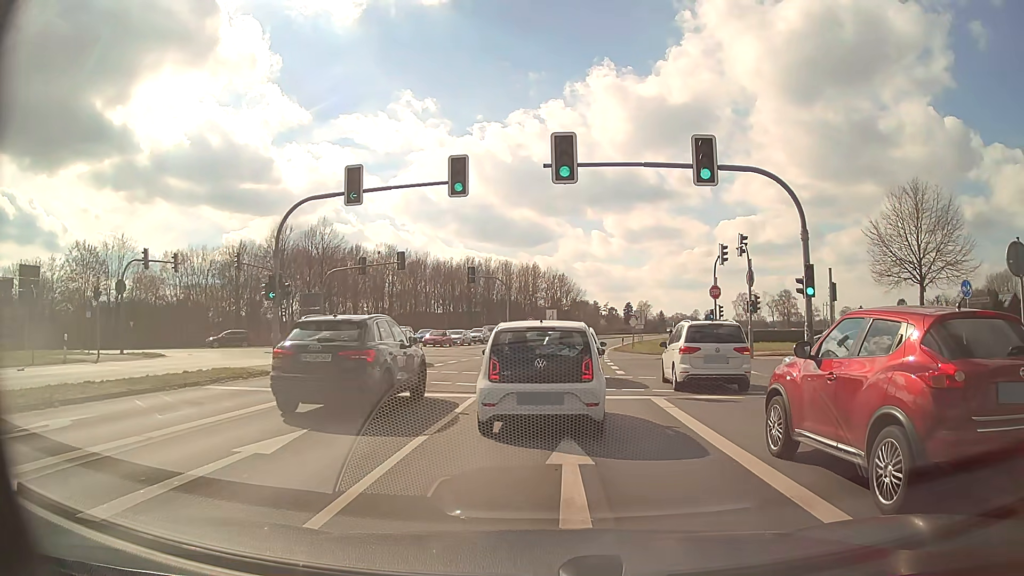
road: primary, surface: asphalt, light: Day
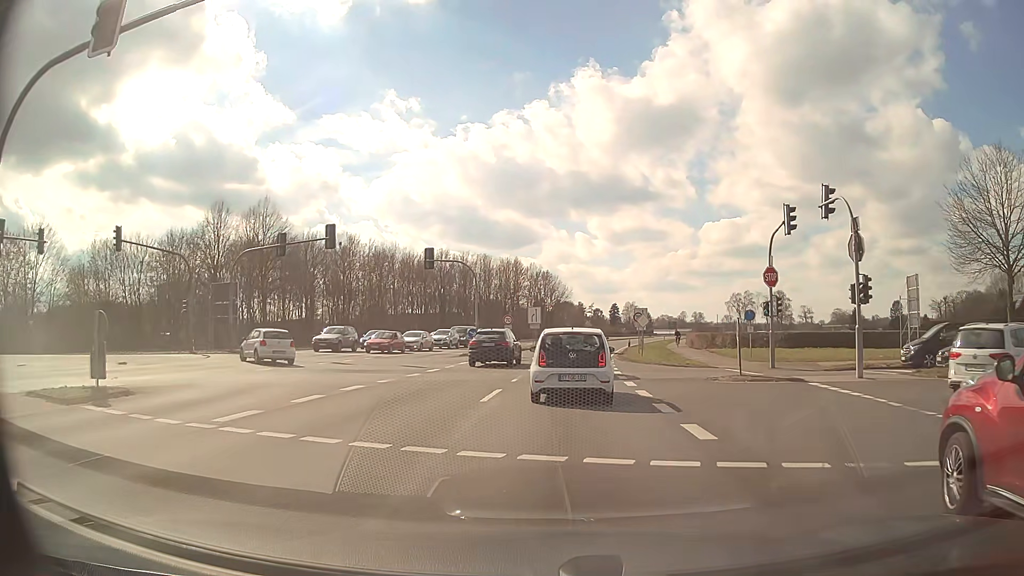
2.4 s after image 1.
(+0.2, +14.2) m; +2°
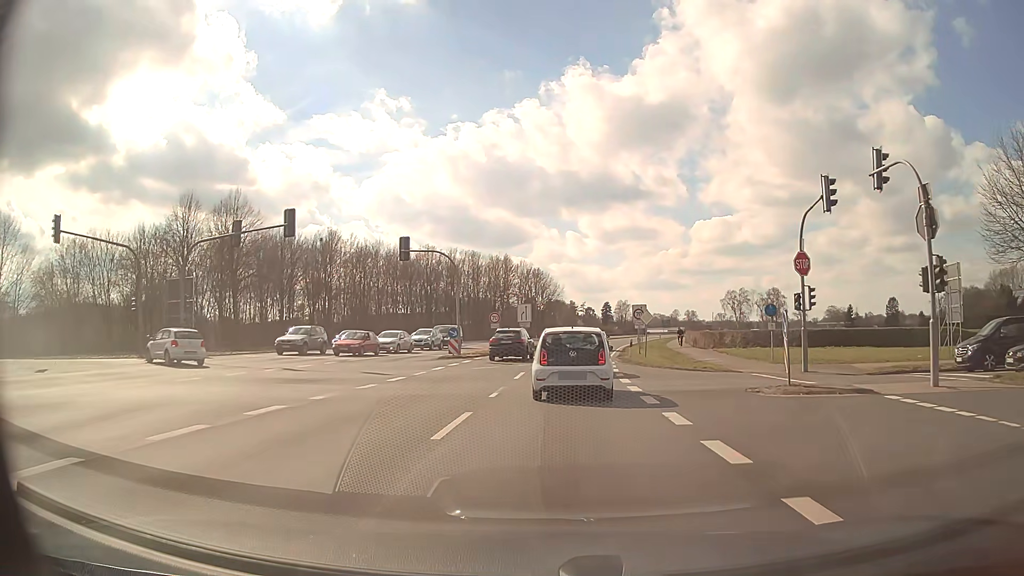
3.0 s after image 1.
(0.0, +5.0) m; 0°
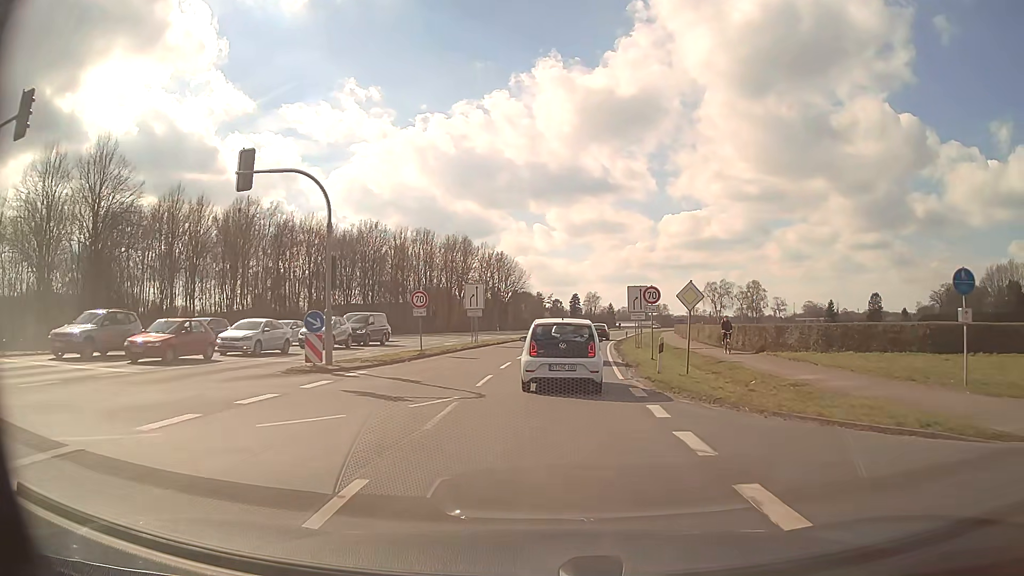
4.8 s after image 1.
(+0.5, +18.1) m; +3°
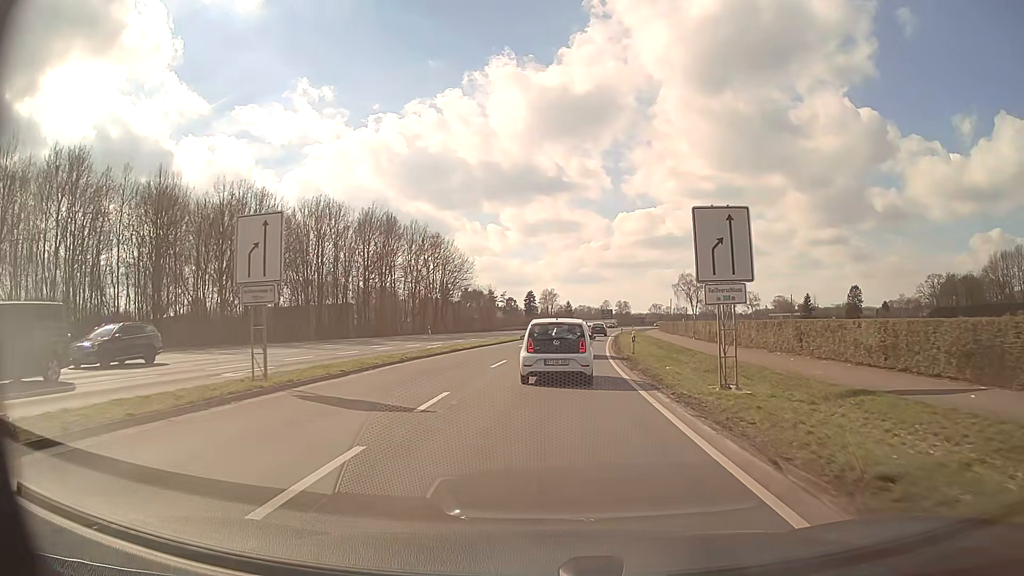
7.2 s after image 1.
(+1.0, +28.3) m; +4°
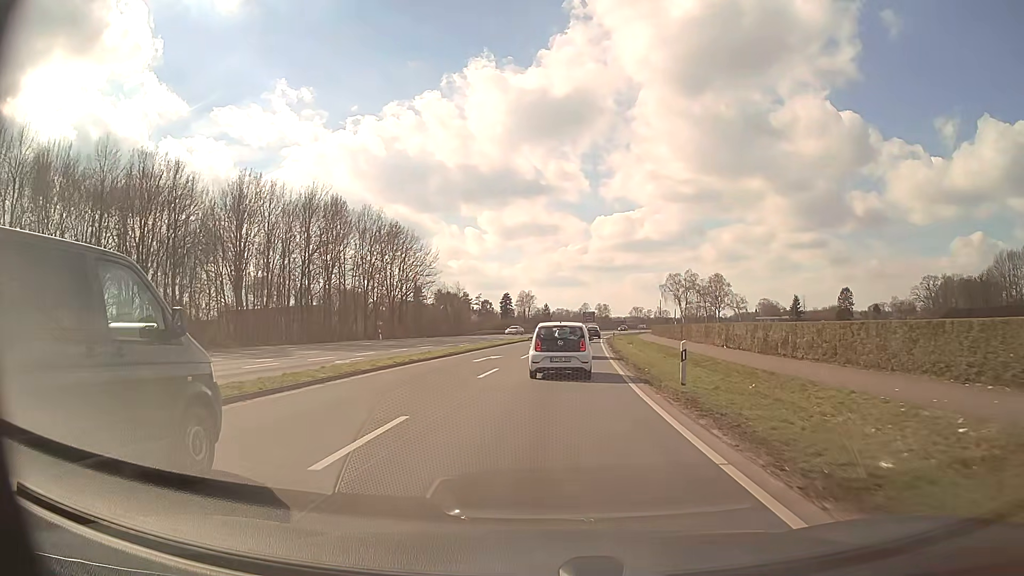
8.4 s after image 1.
(+0.2, +15.2) m; +2°
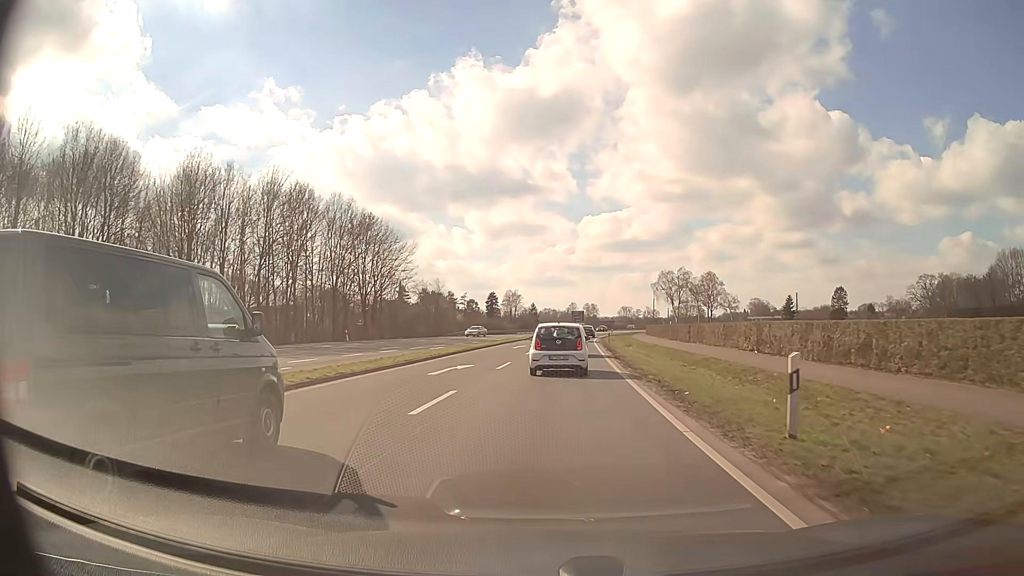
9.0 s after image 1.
(+0.1, +7.8) m; +1°
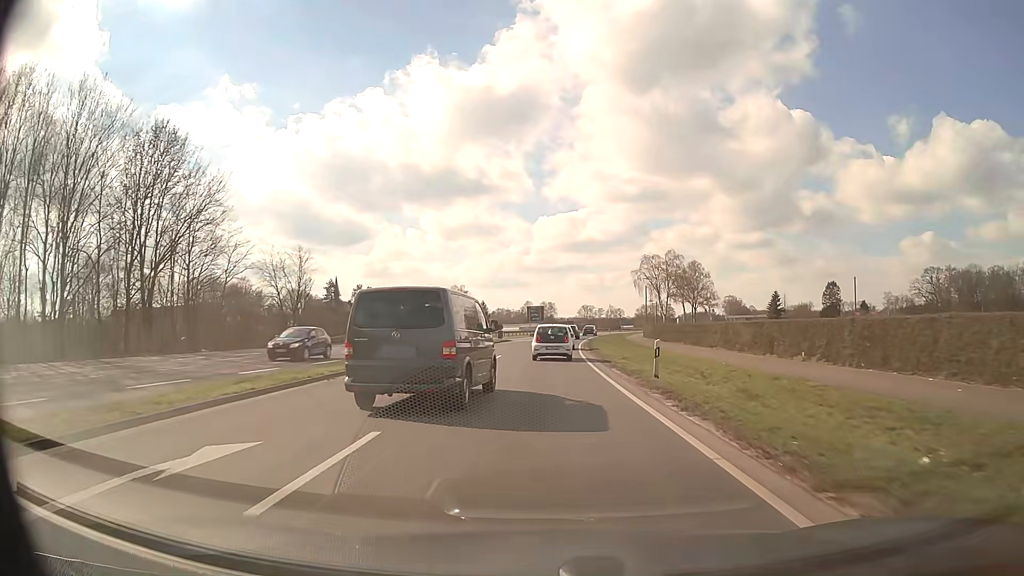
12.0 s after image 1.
(+1.6, +41.7) m; +4°
(0, +10) (0, +20) (0, +30) (0, +40) (+1, +50) (+1, +60) (+2, +70) (+3, +80) (+4, +90) (+5, +100) m
